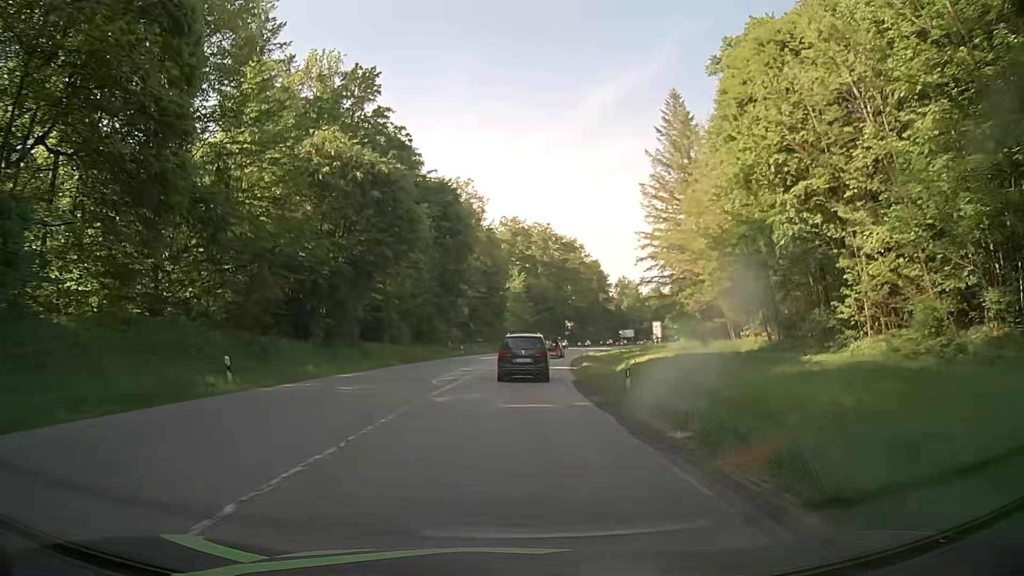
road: secondary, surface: asphalt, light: Day
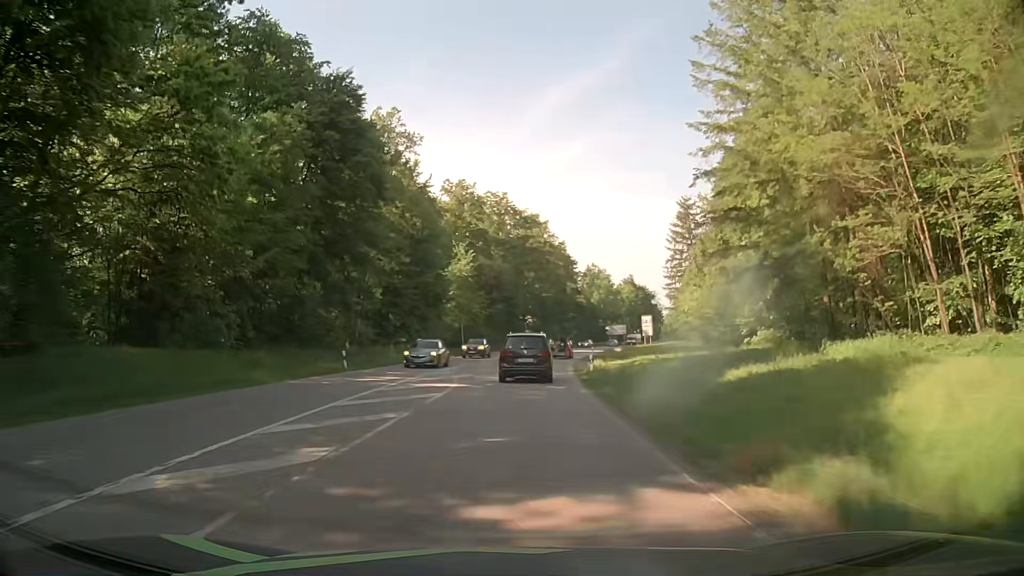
(+0.9, +33.4) m; +3°
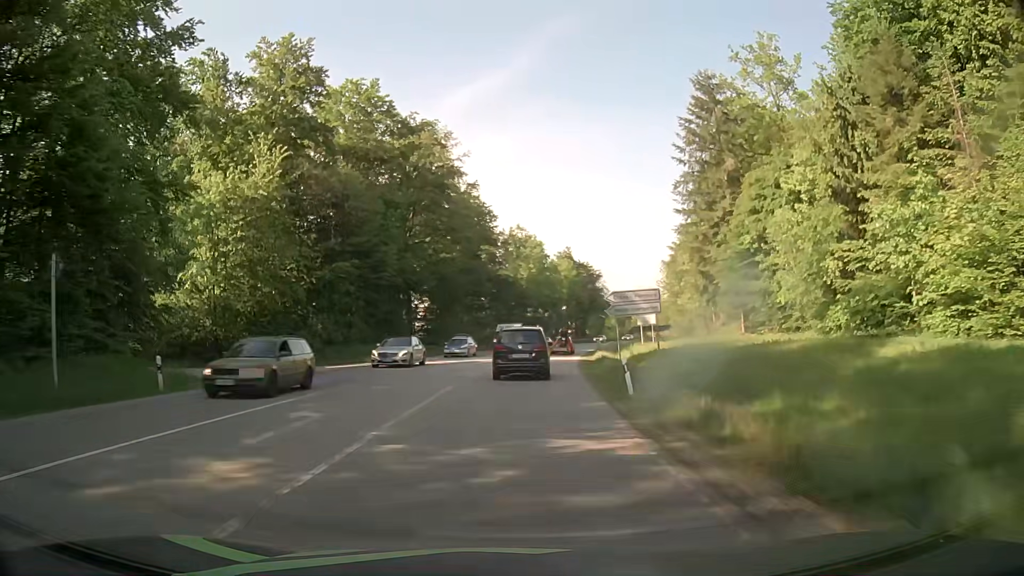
(+4.2, +54.0) m; +8°
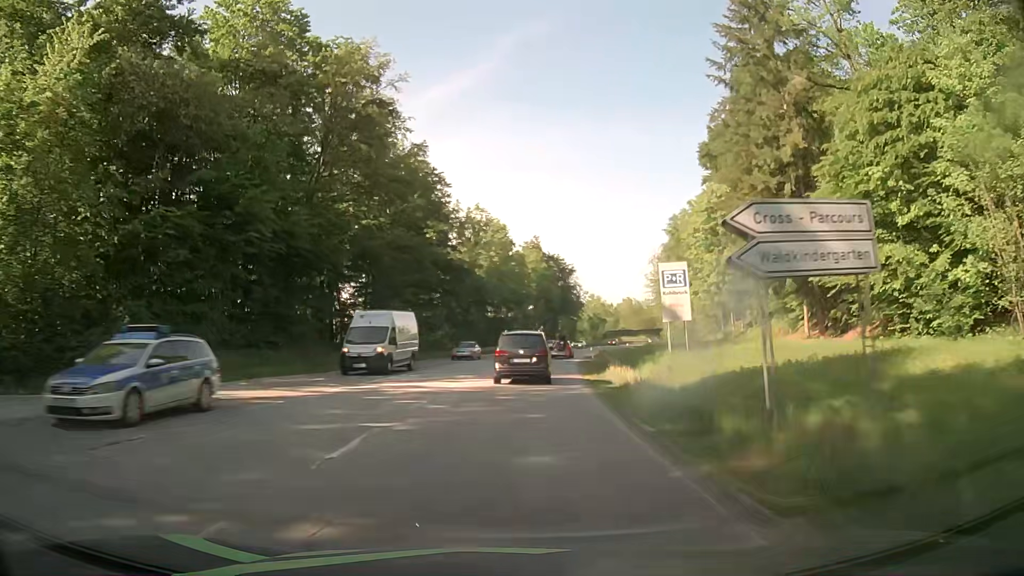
(+0.6, +20.8) m; +3°
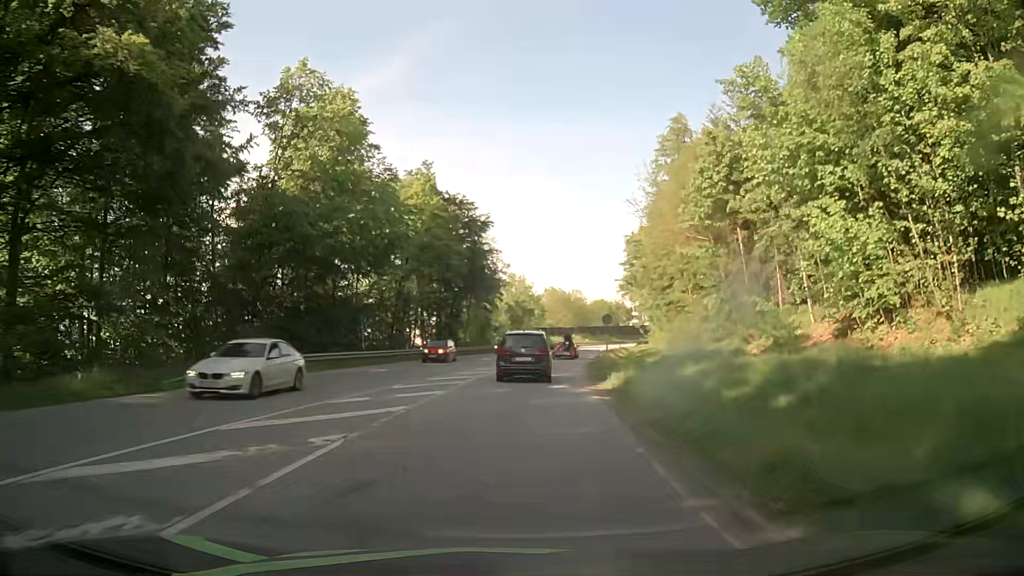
(+3.9, +49.8) m; +8°
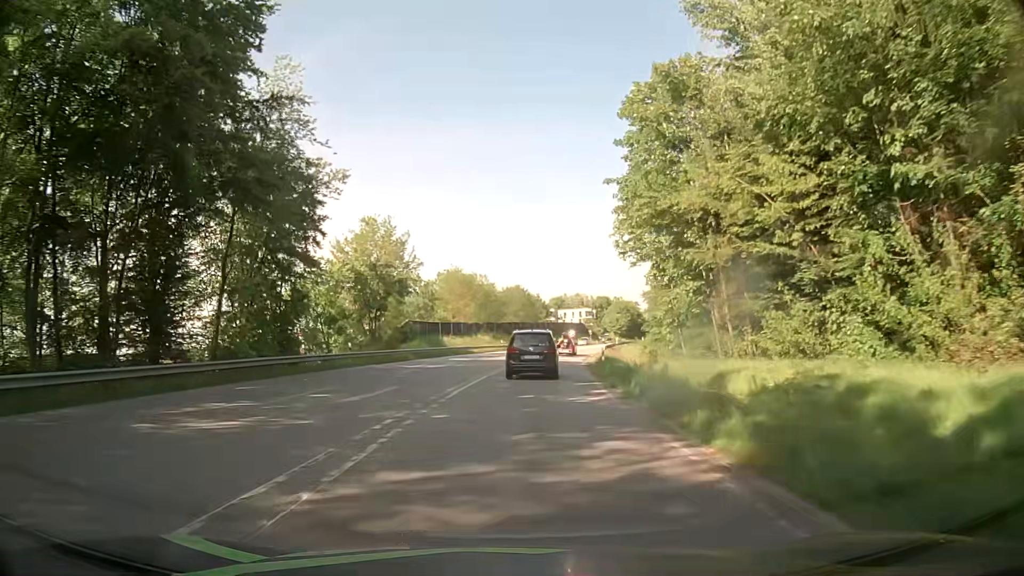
(+3.7, +49.5) m; +8°
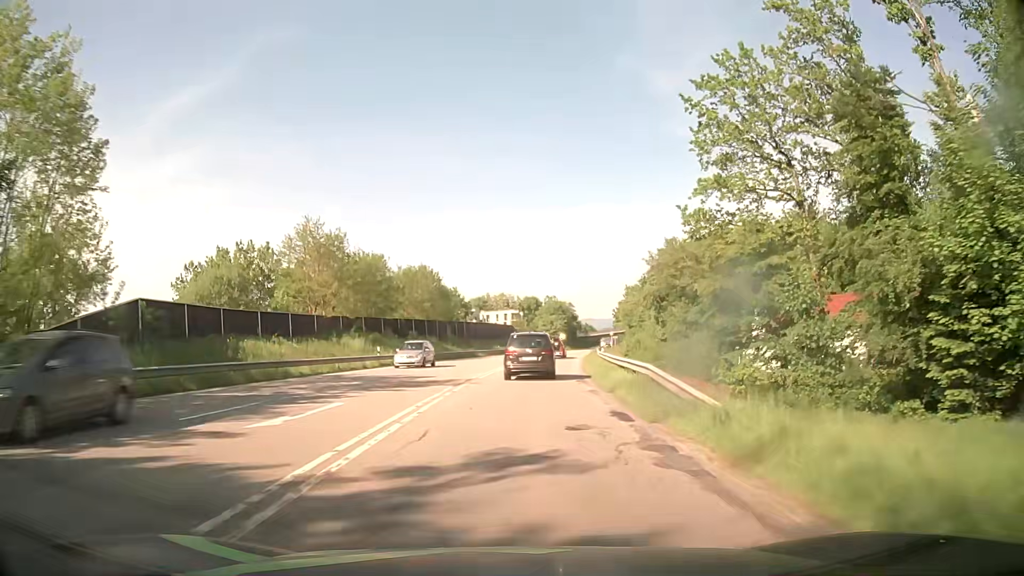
(+2.5, +39.7) m; +7°
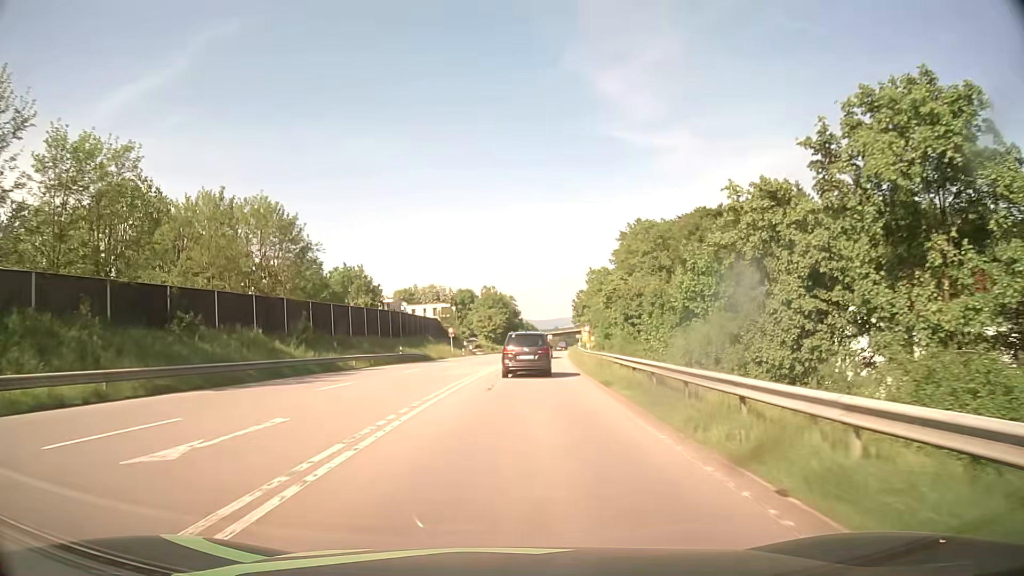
(+1.8, +39.2) m; +5°
(0, +10) (0, +20) (+1, +30) (+1, +40) (+2, +50) (+3, +60) (+4, +70) (+5, +80) (+5, +90) (+6, +100) m
